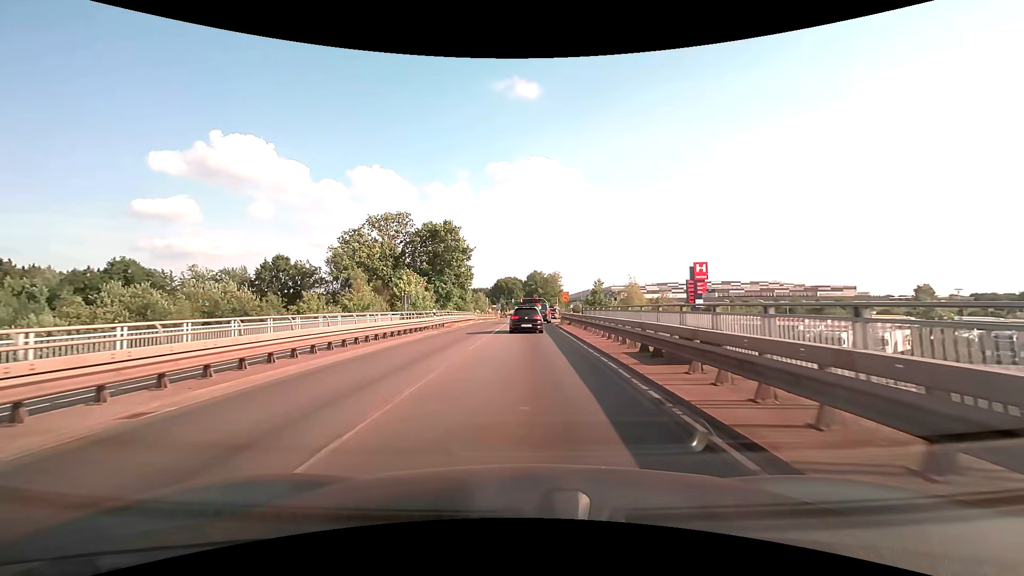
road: primary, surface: asphalt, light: Day
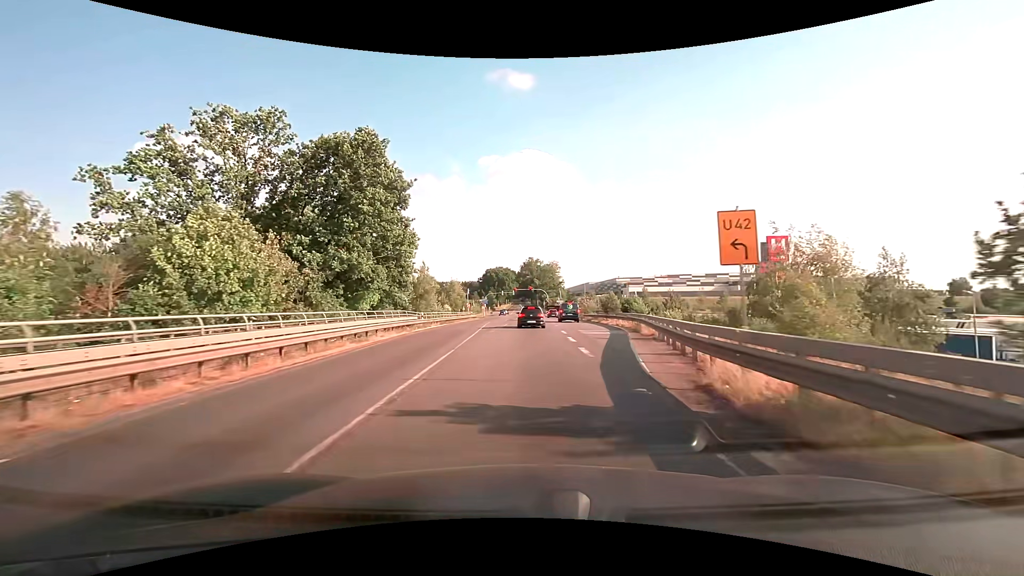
(+0.1, +37.8) m; +1°
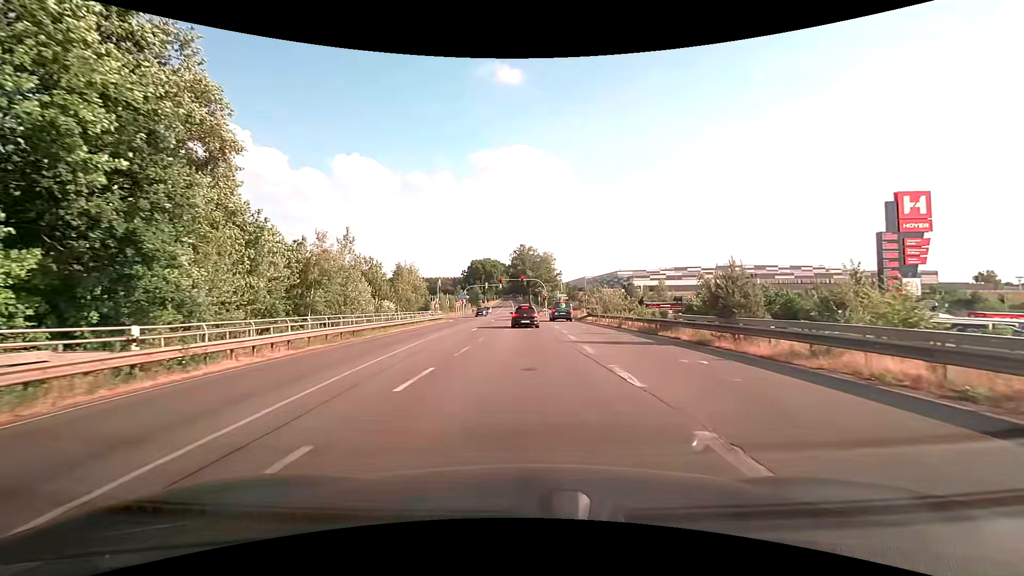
(+0.1, +29.2) m; +1°
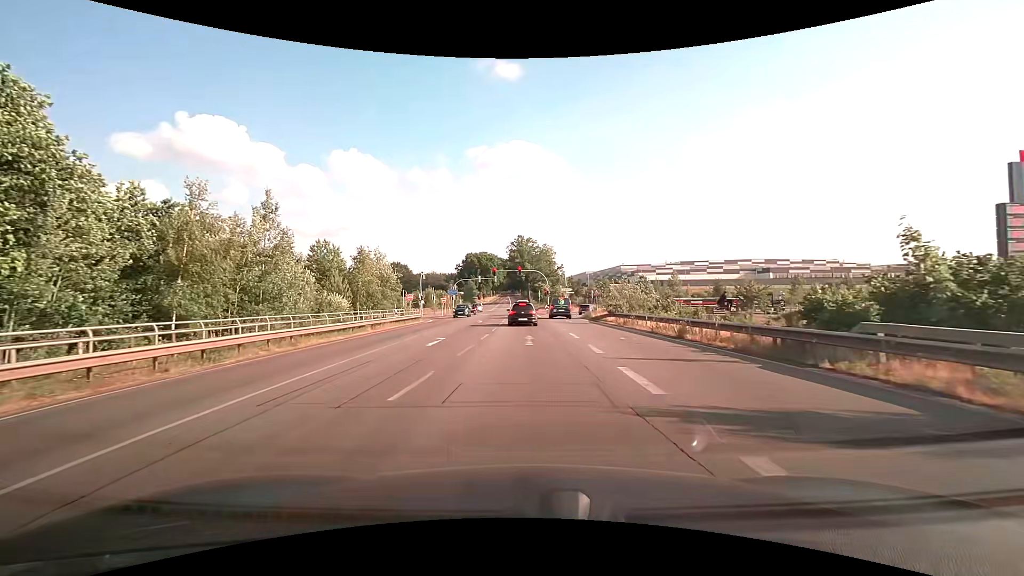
(0.0, +12.7) m; 0°
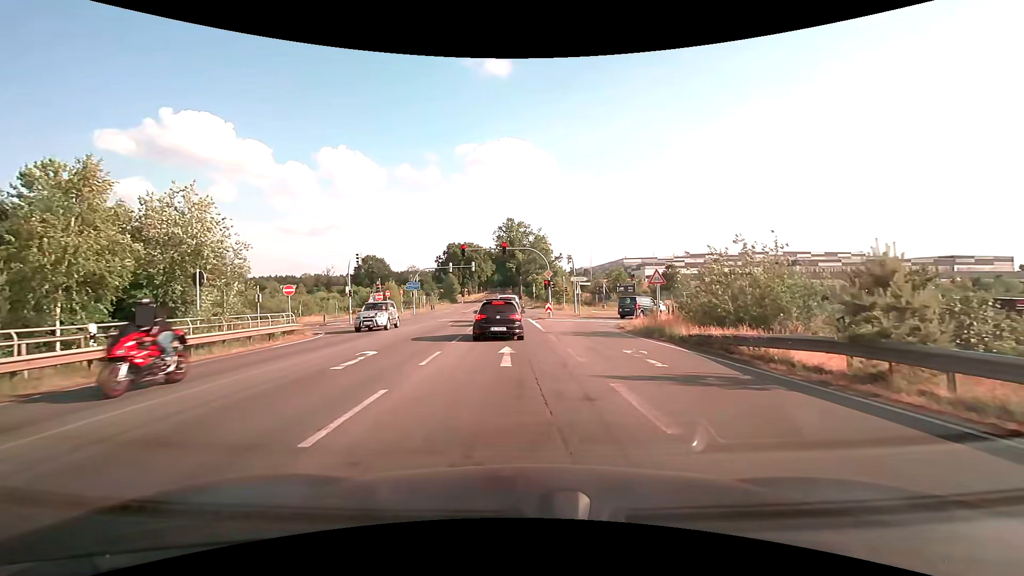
(+0.3, +26.0) m; +1°
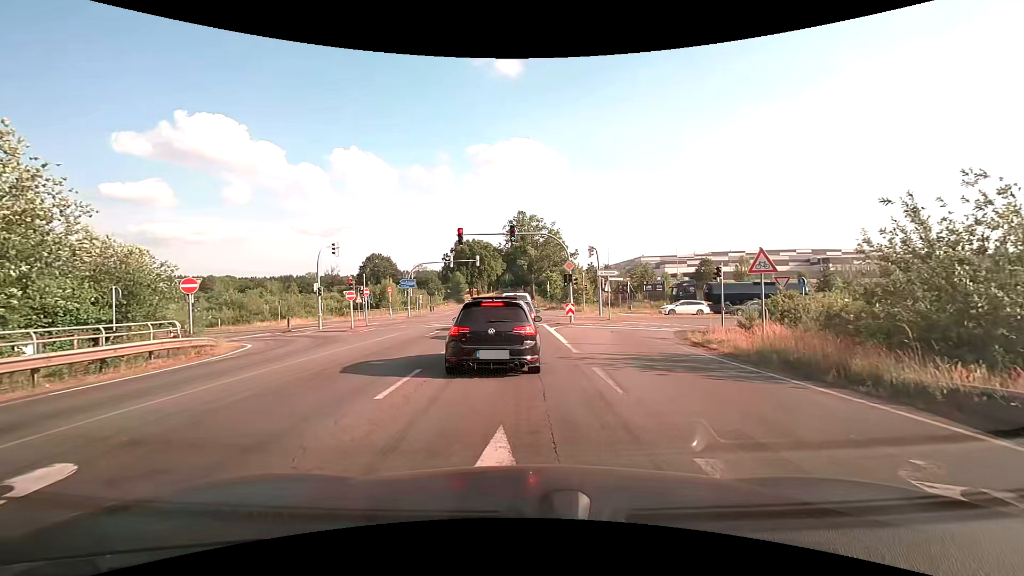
(-0.1, +9.4) m; -1°
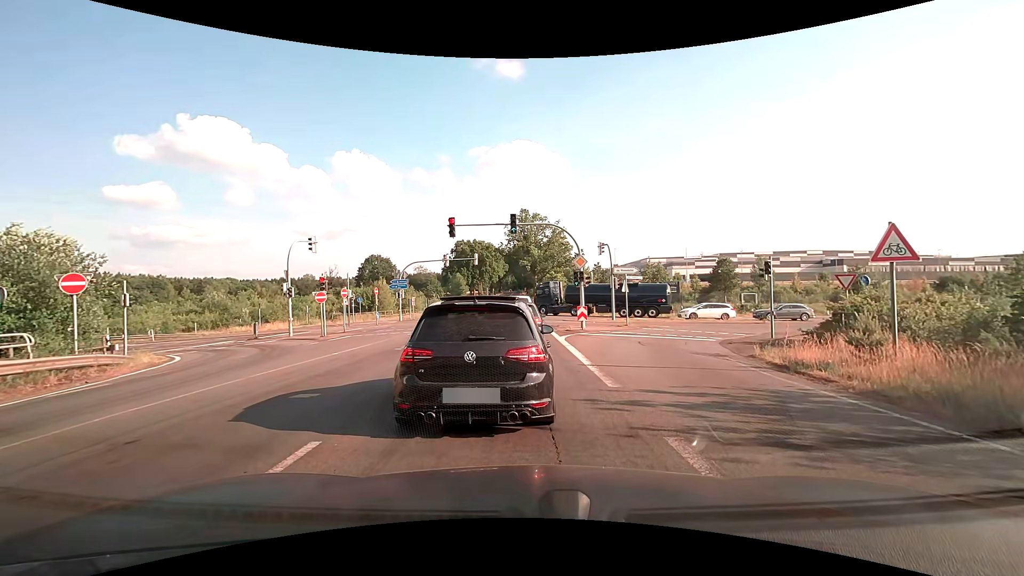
(0.0, +4.9) m; -1°
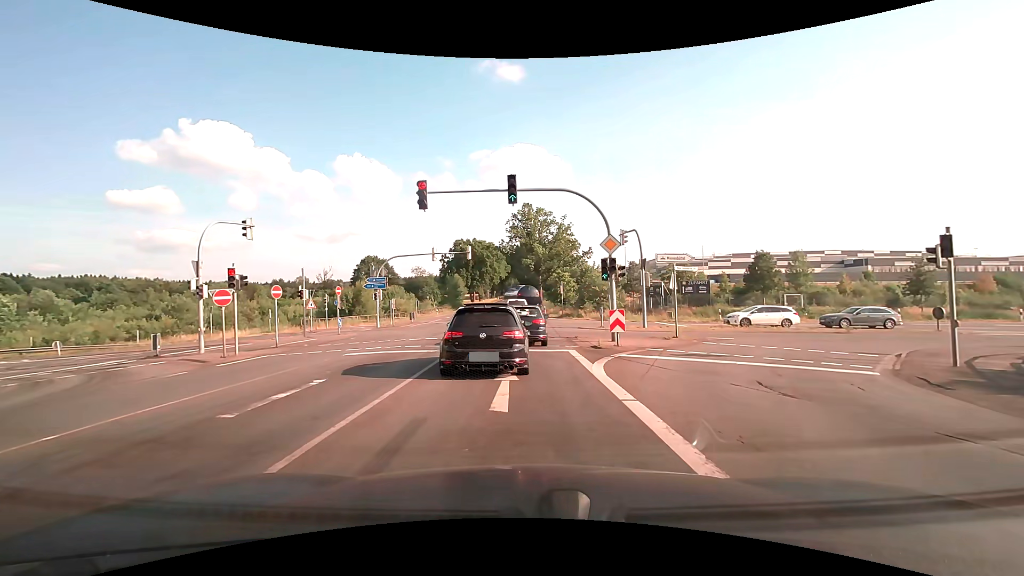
(0.0, +9.6) m; 0°
(0, +10) (0, +20) (0, +30) (0, +40) (0, +50) (0, +60) (0, +70) (0, +80) (0, +90) (0, +100) m
